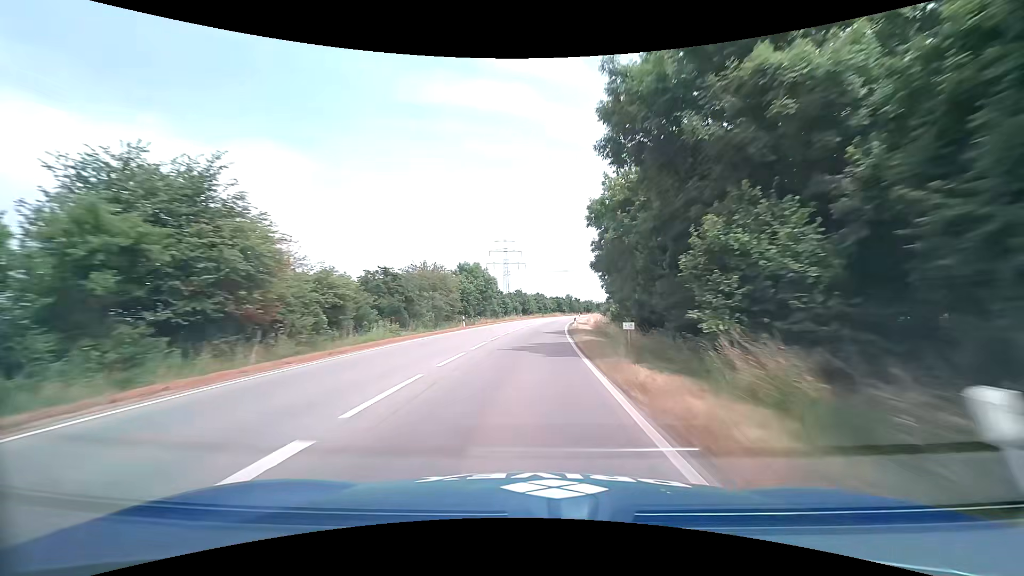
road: primary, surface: asphalt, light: Day
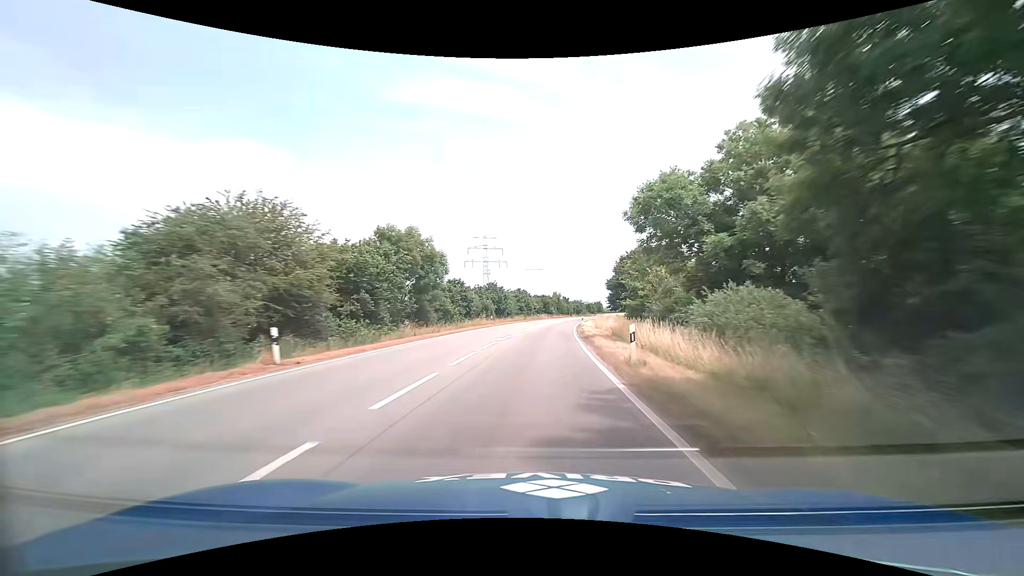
(+0.4, +29.0) m; +2°
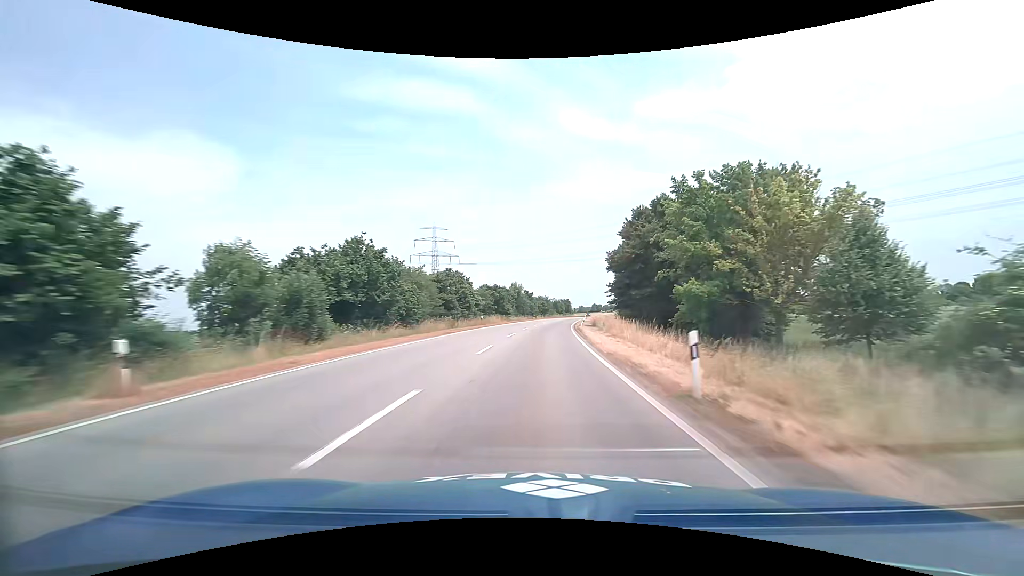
(+1.7, +44.0) m; +5°
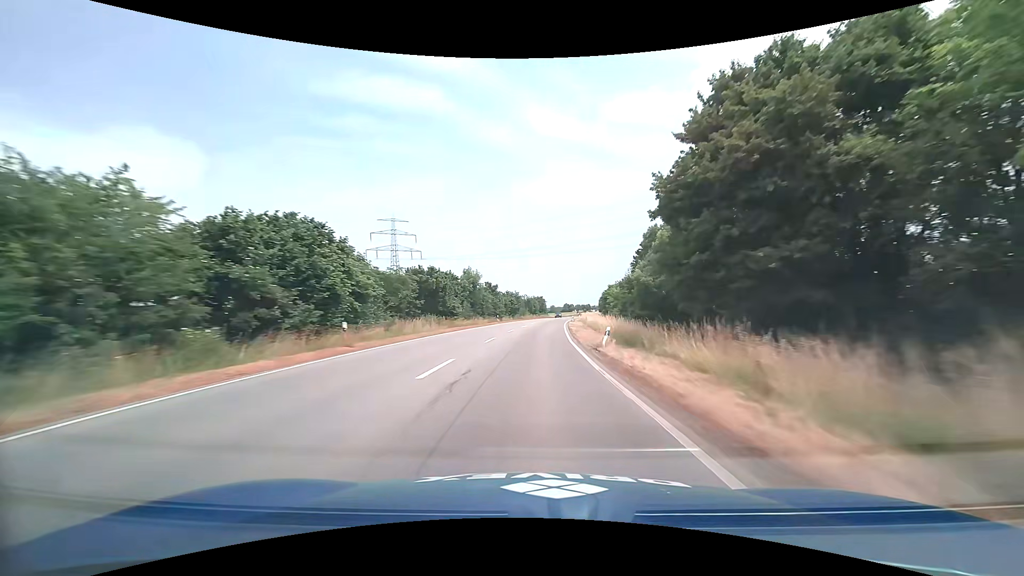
(+0.9, +29.7) m; +3°
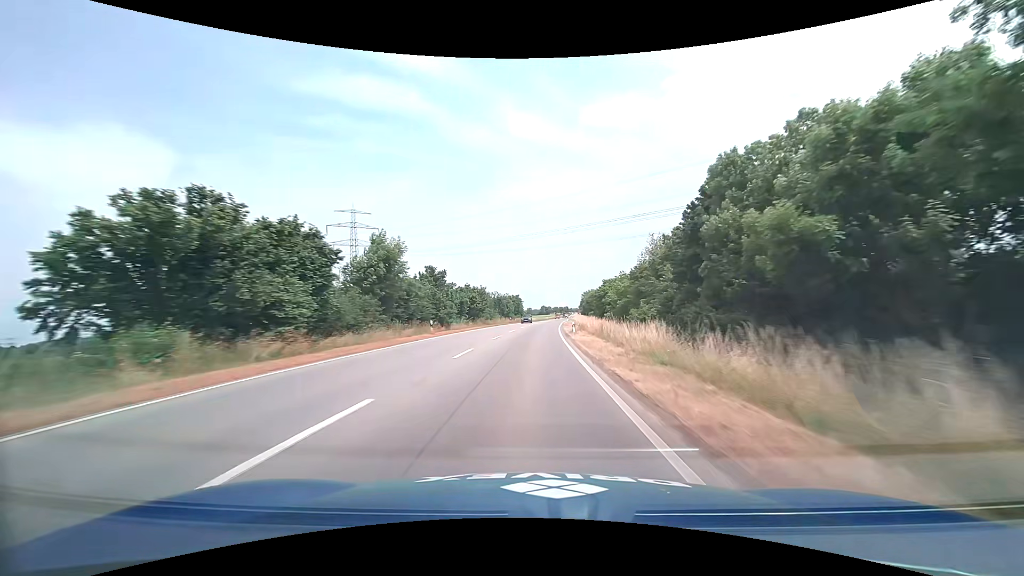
(+0.7, +30.0) m; +3°
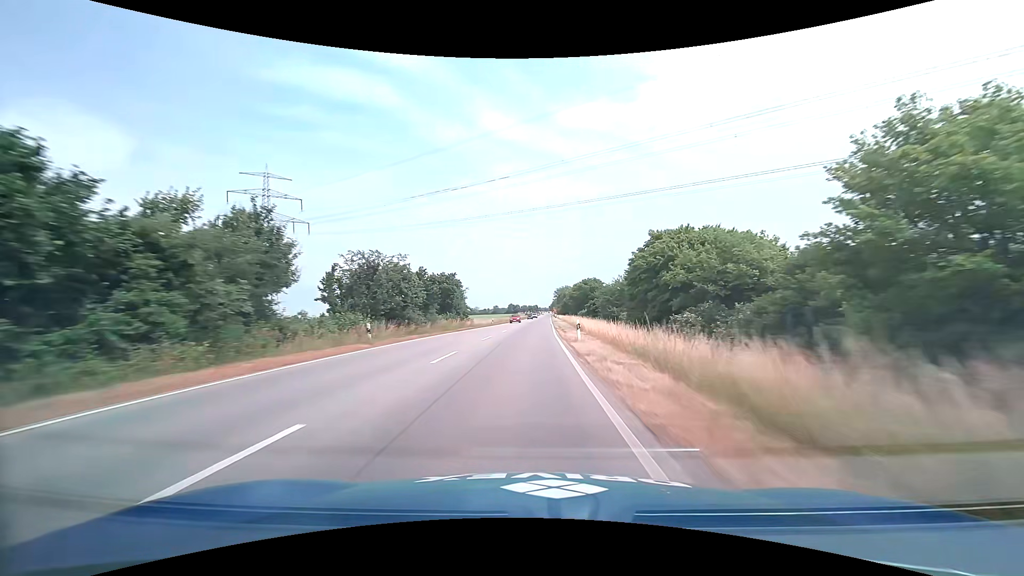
(+2.0, +60.9) m; +3°
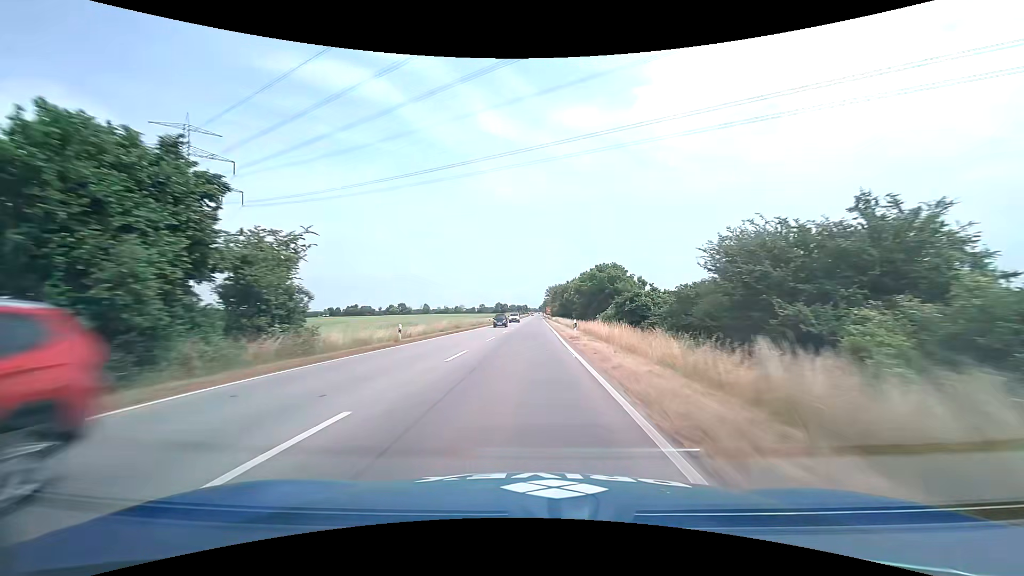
(+0.6, +46.5) m; +1°
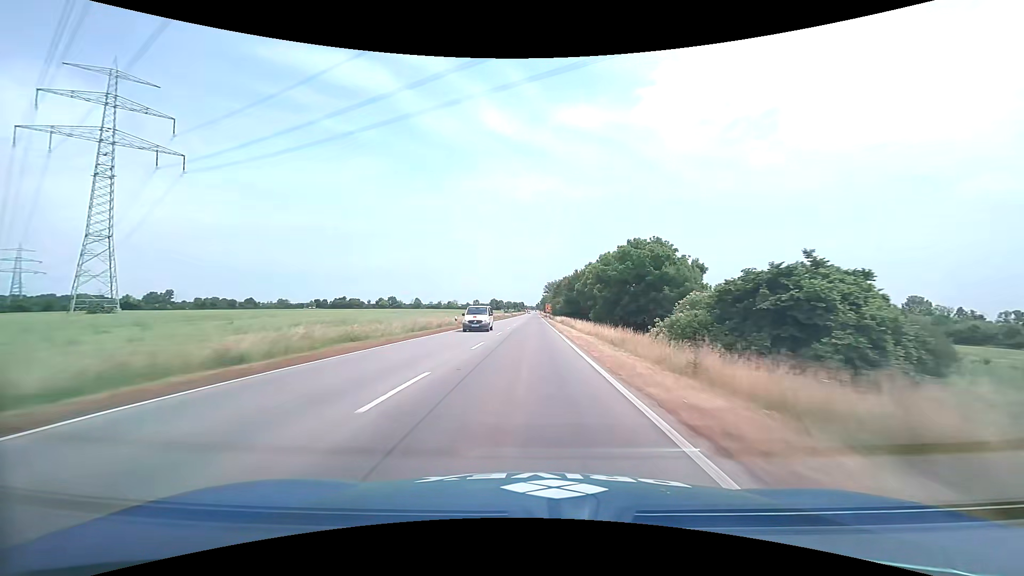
(0.0, +31.4) m; 0°
(0, +10) (0, +20) (0, +30) (0, +40) (0, +50) (0, +60) (+1, +70) (+1, +80) (+1, +90) (+1, +100) m
